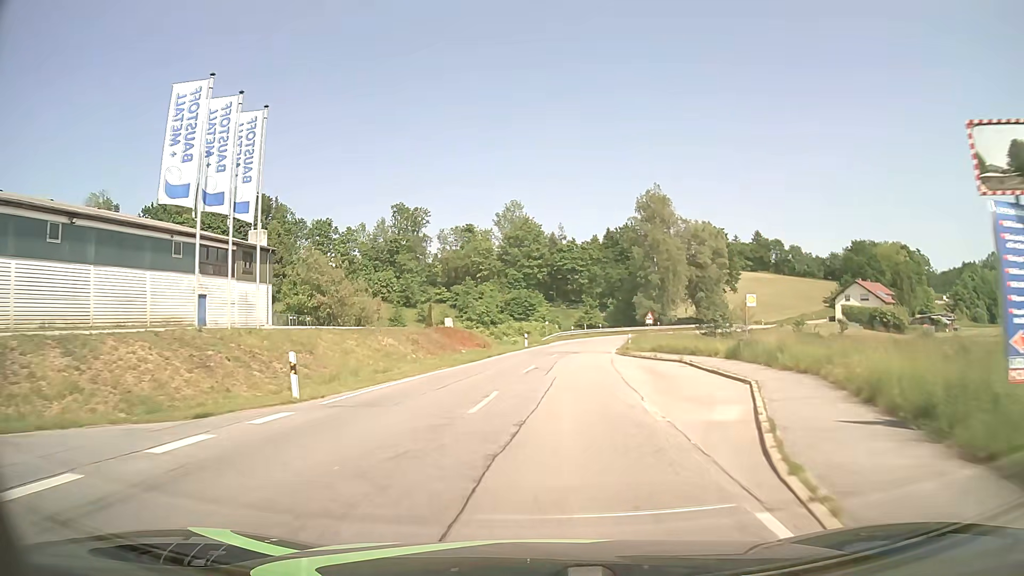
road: tertiary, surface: asphalt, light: Day
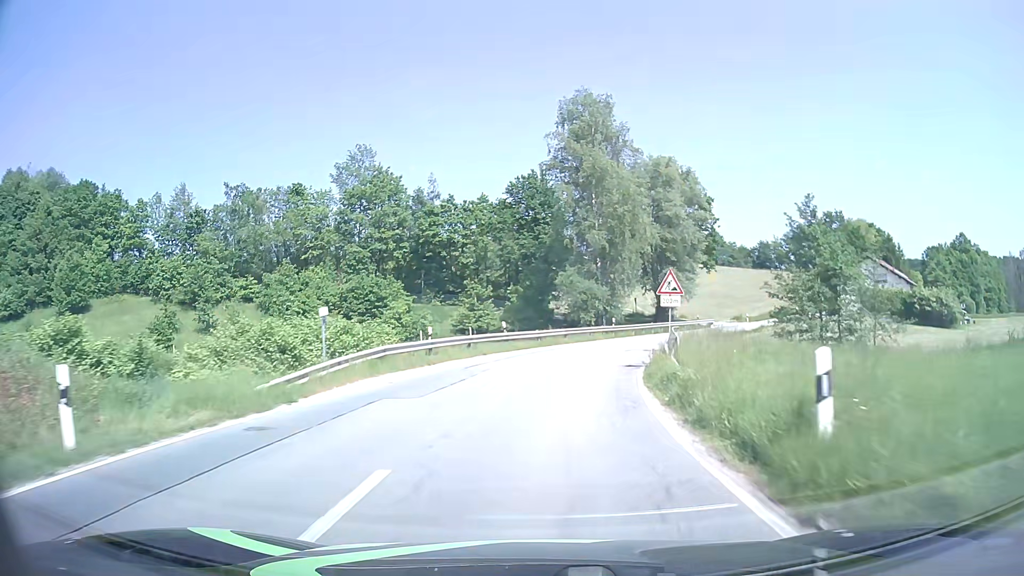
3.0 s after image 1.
(+3.3, +45.1) m; +10°
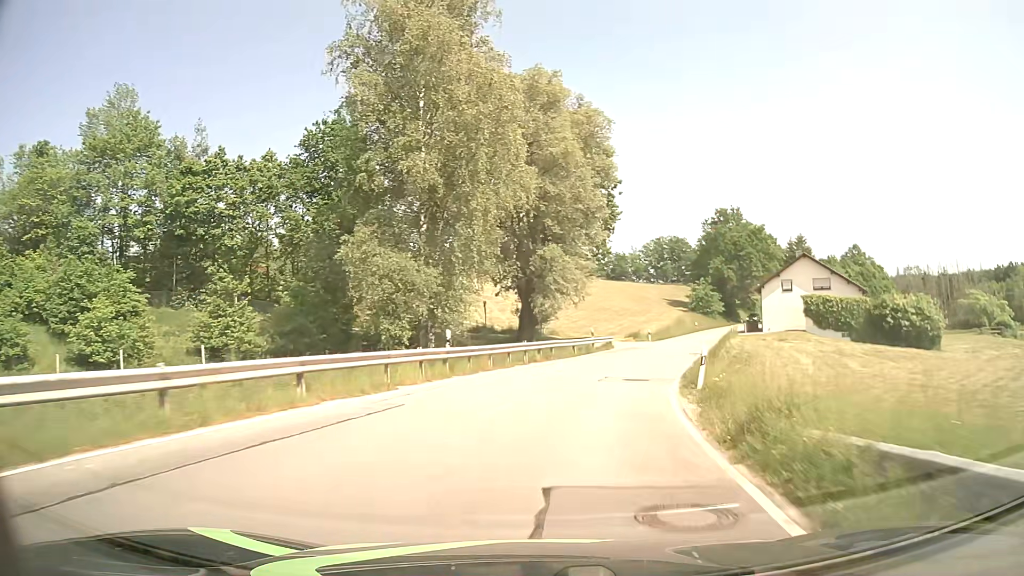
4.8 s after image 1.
(+2.5, +26.9) m; +13°
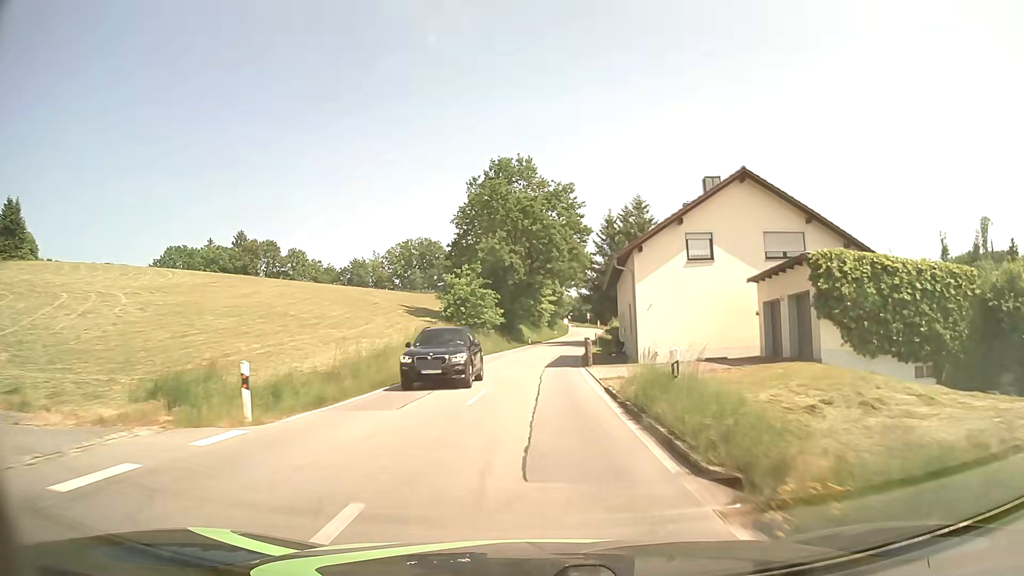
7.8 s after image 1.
(+9.5, +43.8) m; +21°
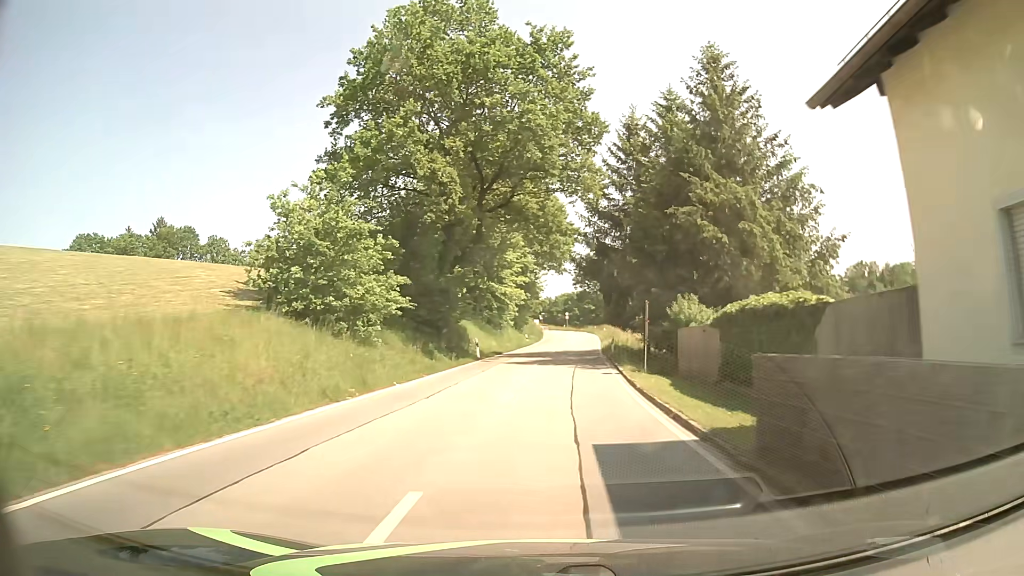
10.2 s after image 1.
(+0.4, +36.1) m; +3°
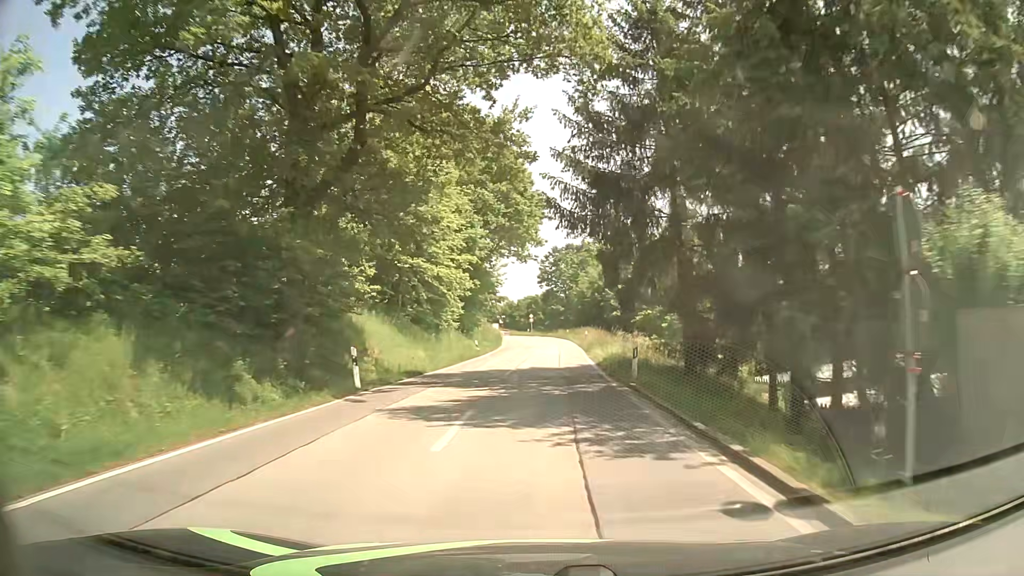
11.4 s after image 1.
(+0.5, +18.1) m; +3°
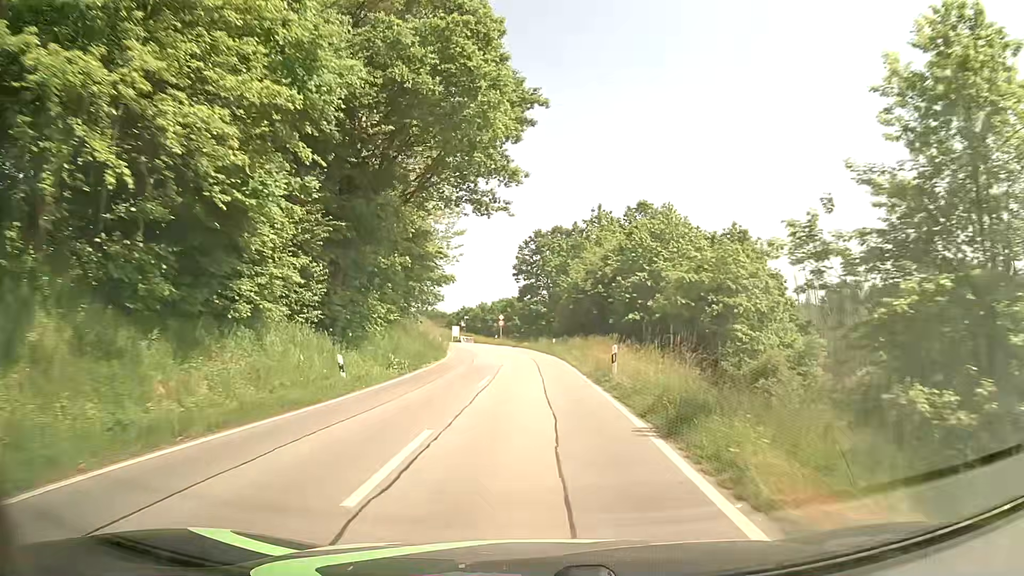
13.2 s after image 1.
(+0.5, +26.7) m; +2°
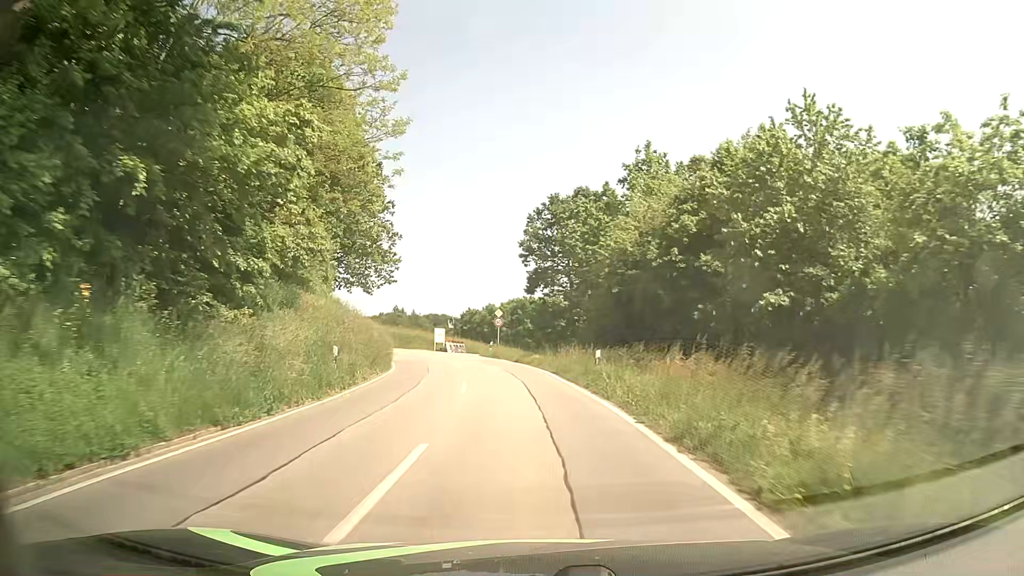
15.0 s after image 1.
(-0.2, +25.0) m; -1°
(0, +10) (-1, +20) (-2, +30) (-4, +40) (-7, +49) (-12, +58) (-18, +66) (-25, +74) (-32, +80) (-40, +86) m
